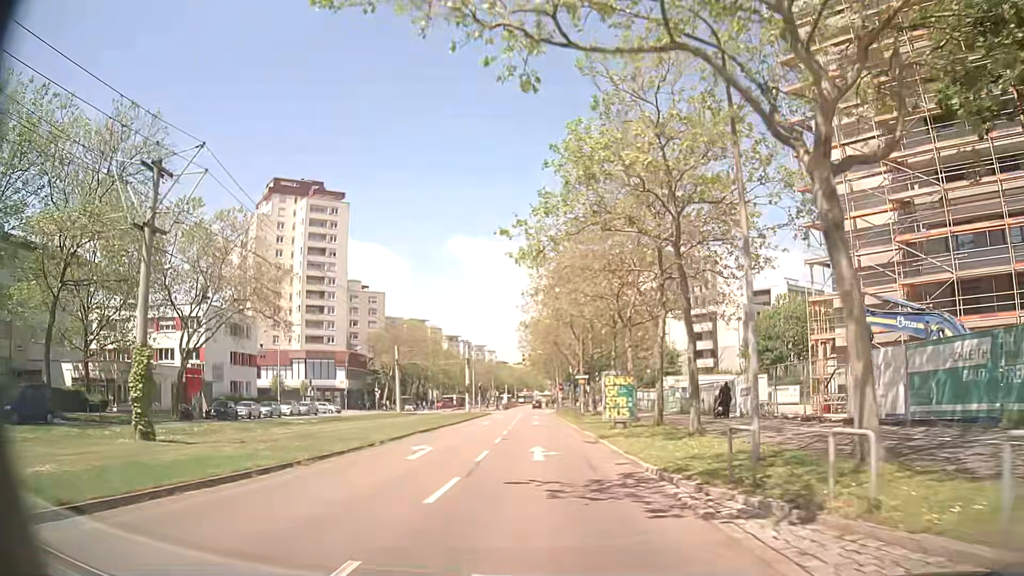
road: tertiary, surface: asphalt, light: Day
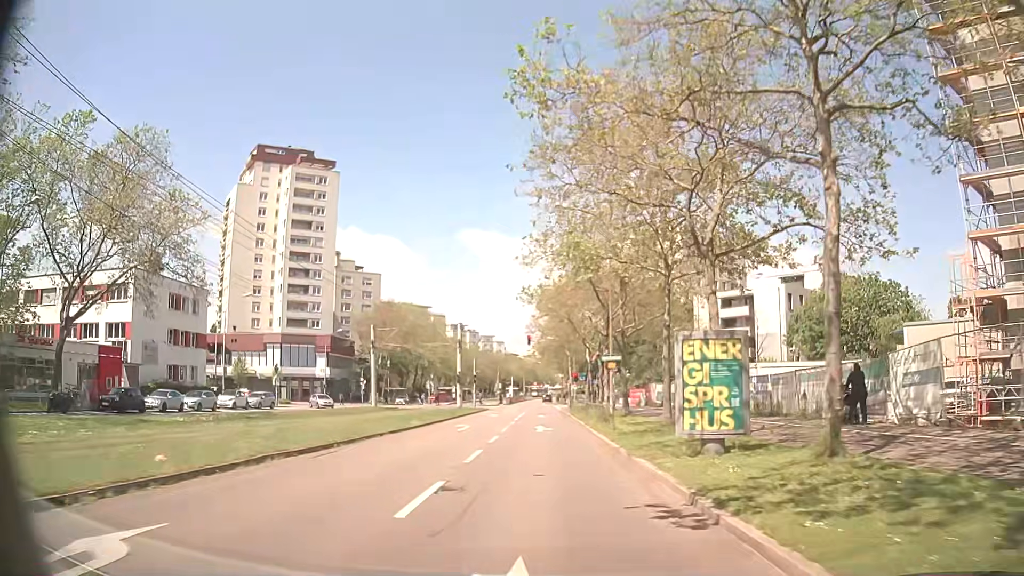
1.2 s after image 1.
(-0.2, +14.6) m; -1°
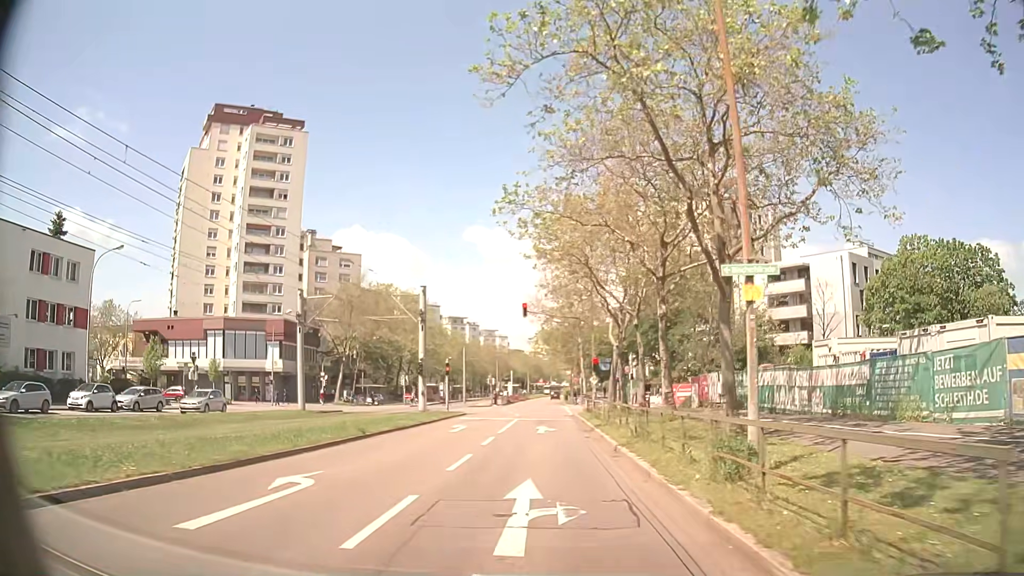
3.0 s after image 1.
(0.0, +19.1) m; 0°
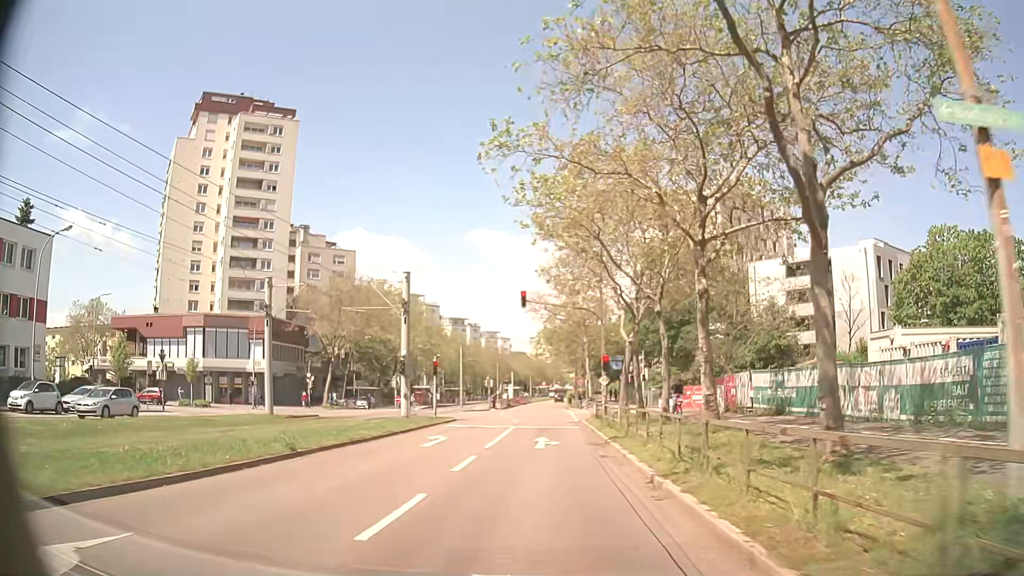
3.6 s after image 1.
(0.0, +5.4) m; 0°
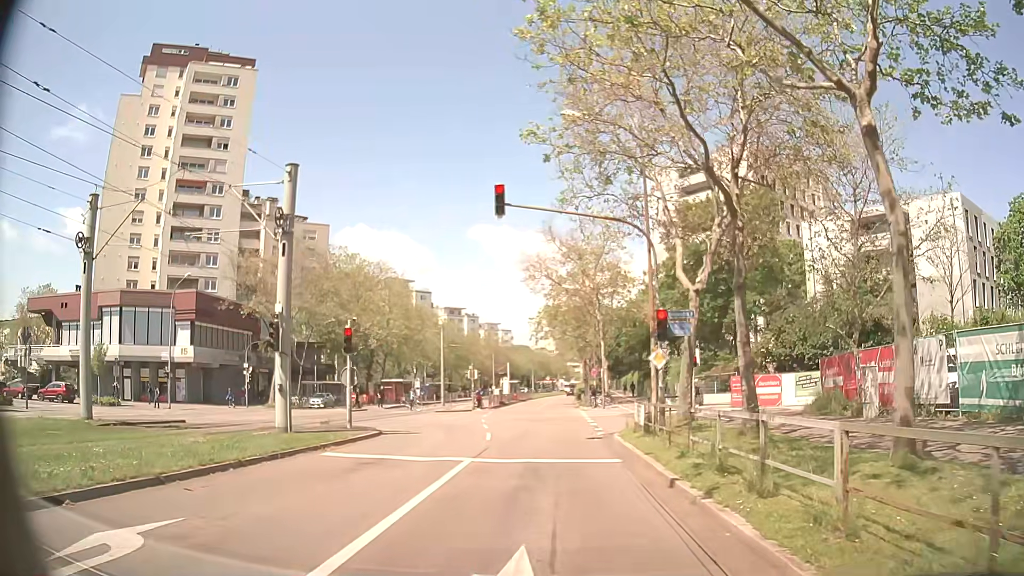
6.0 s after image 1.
(-0.1, +16.1) m; -1°
